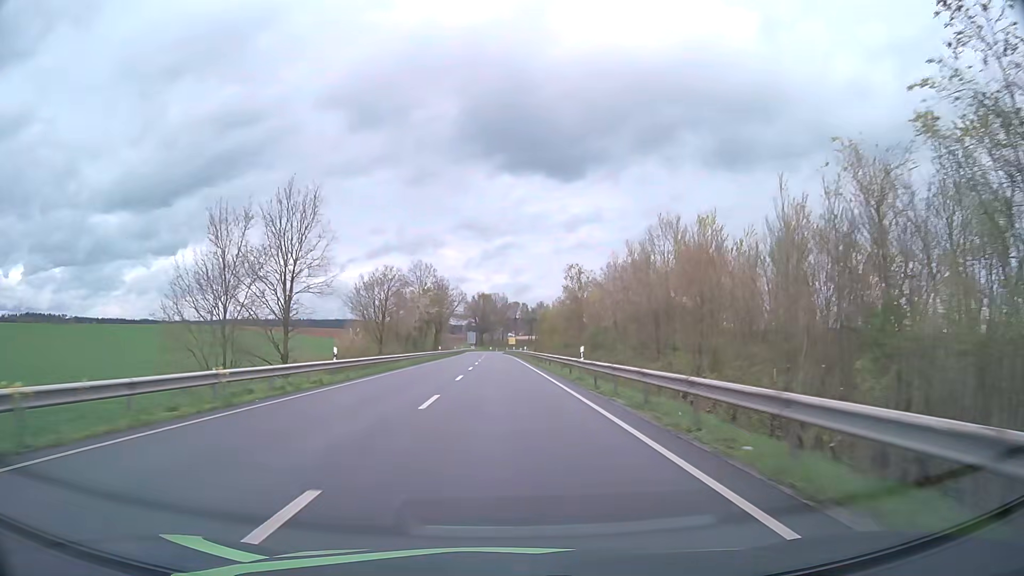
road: secondary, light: Day
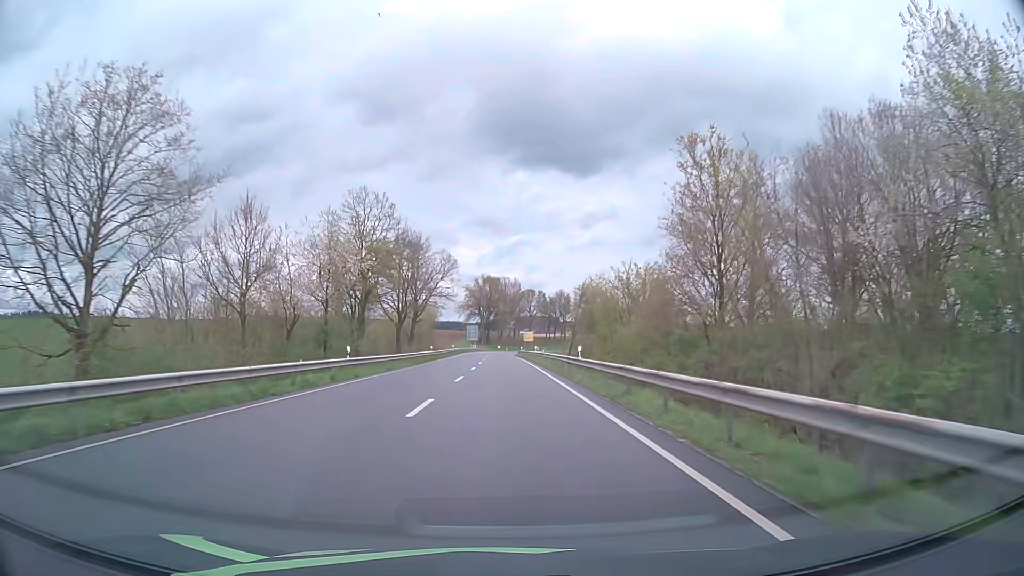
(-0.3, +50.3) m; -1°
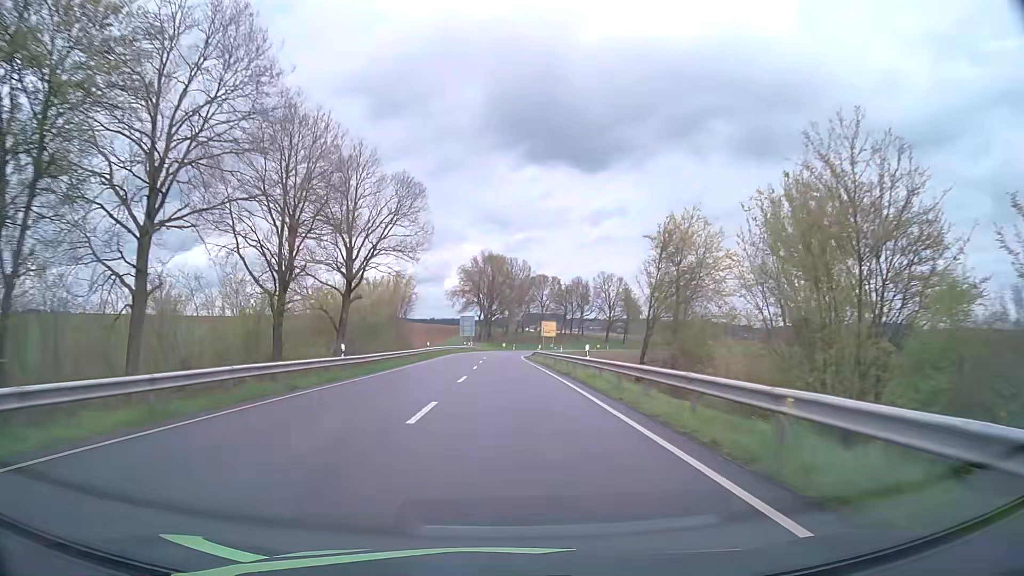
(-0.3, +37.7) m; -1°
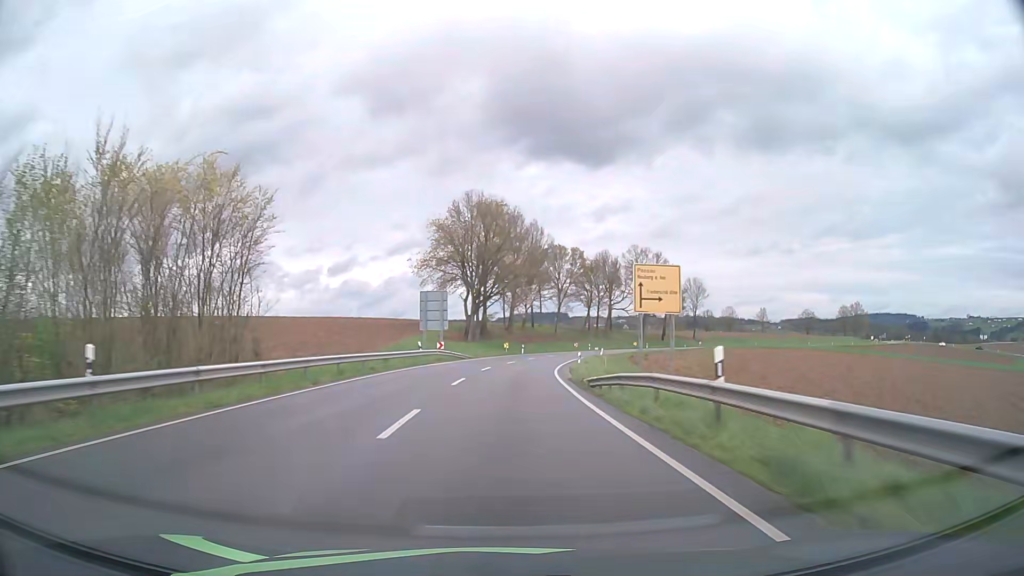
(-0.1, +50.3) m; 0°
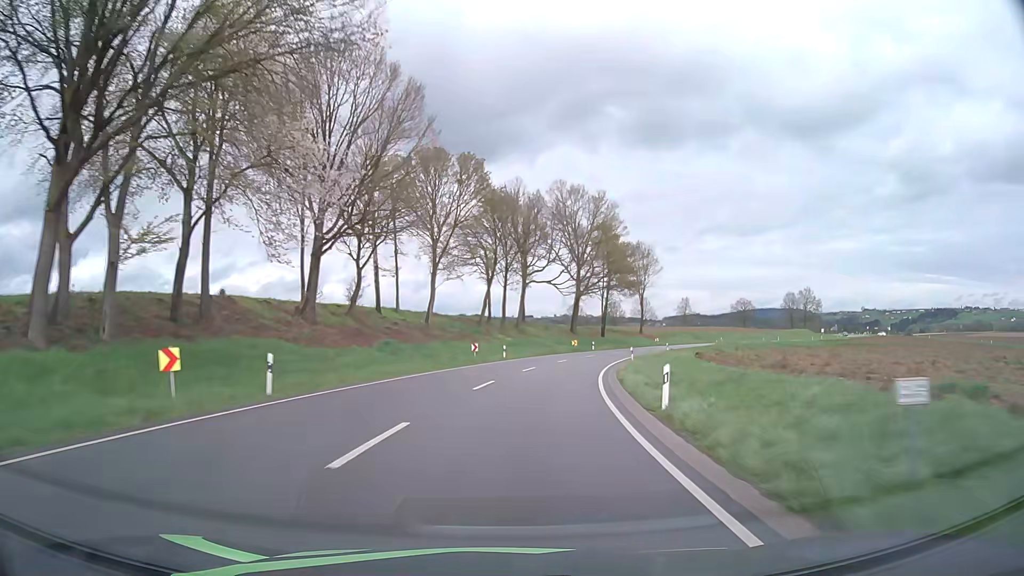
(+4.4, +62.4) m; +10°
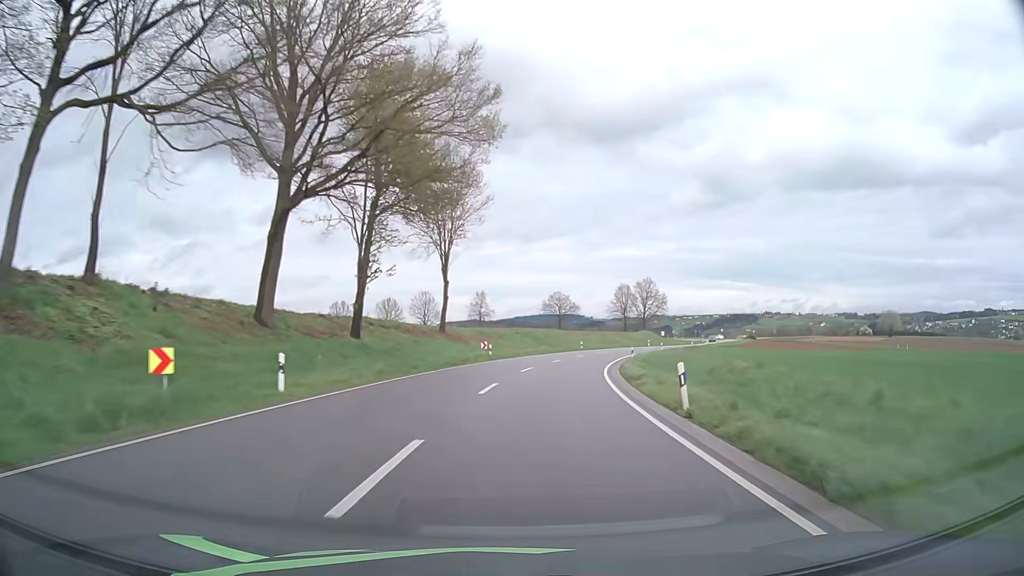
(+9.9, +61.3) m; +19°
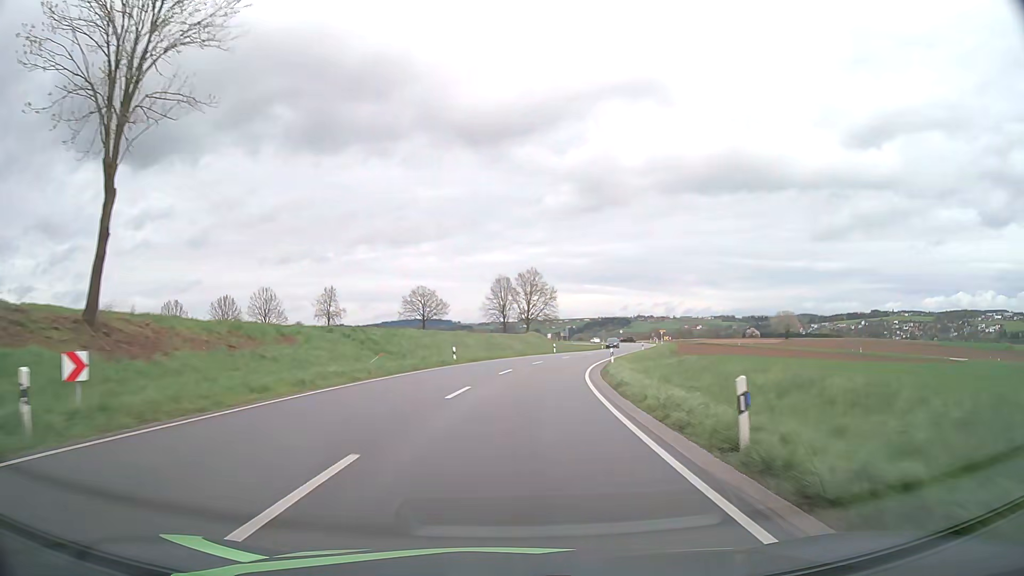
(+3.8, +37.2) m; +11°
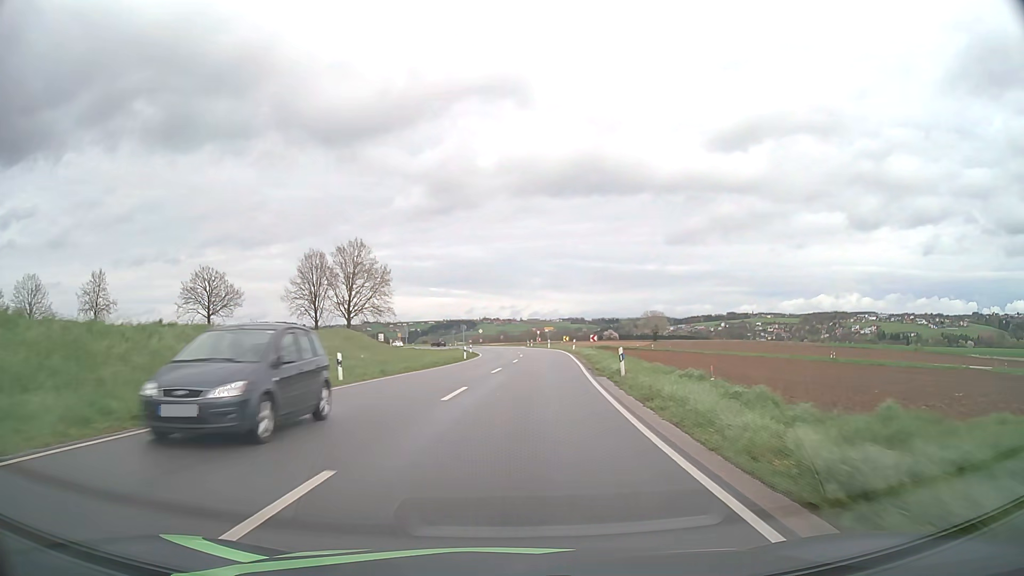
(+5.3, +48.9) m; +13°
(0, +10) (+1, +20) (+1, +30) (+2, +40) (+2, +50) (+3, +60) (+3, +70) (+2, +80) (+1, +90) (0, +100) m
